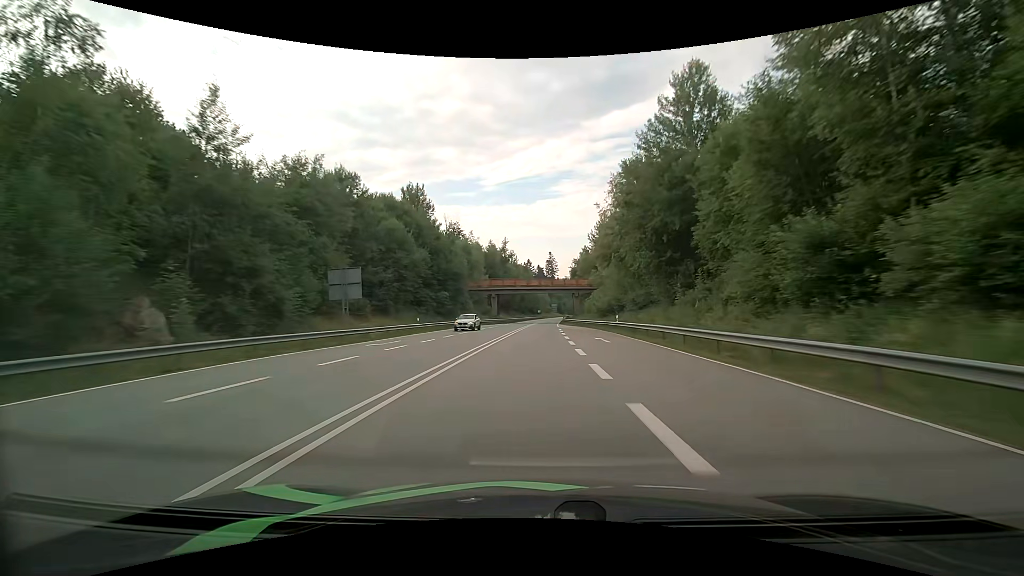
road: primary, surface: asphalt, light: Day
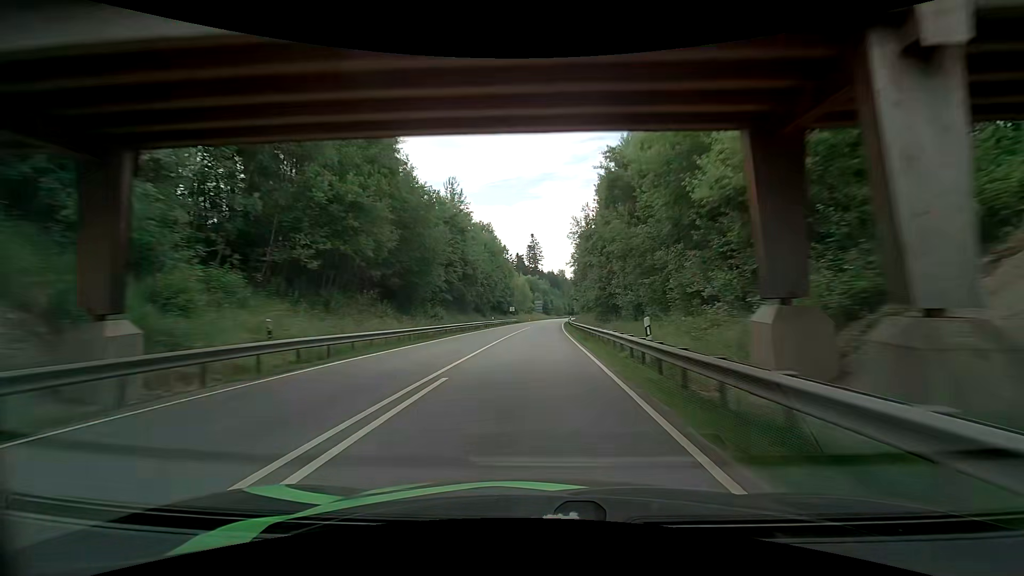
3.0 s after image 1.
(+1.6, +79.7) m; +2°
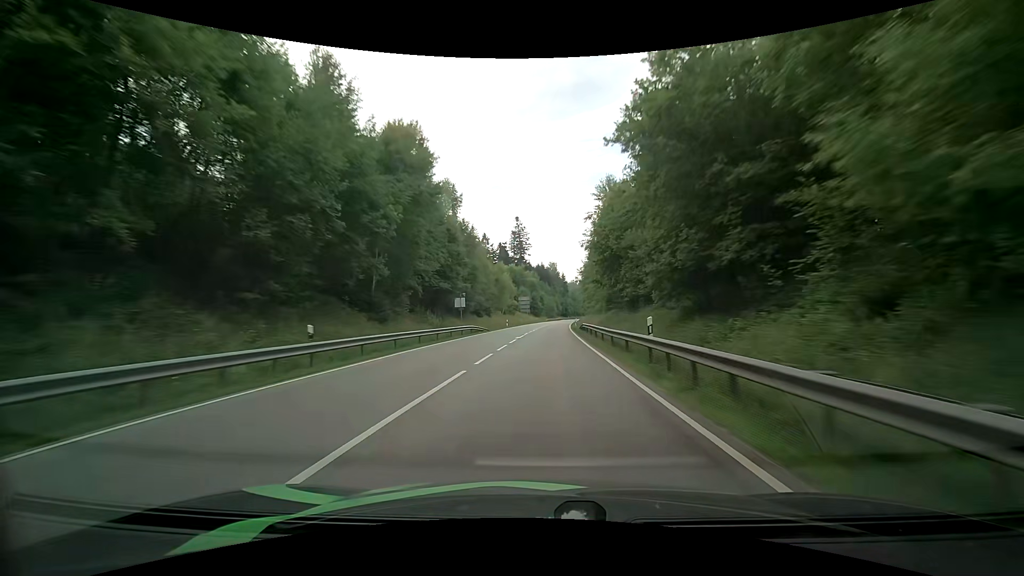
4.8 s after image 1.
(+0.2, +48.1) m; +1°
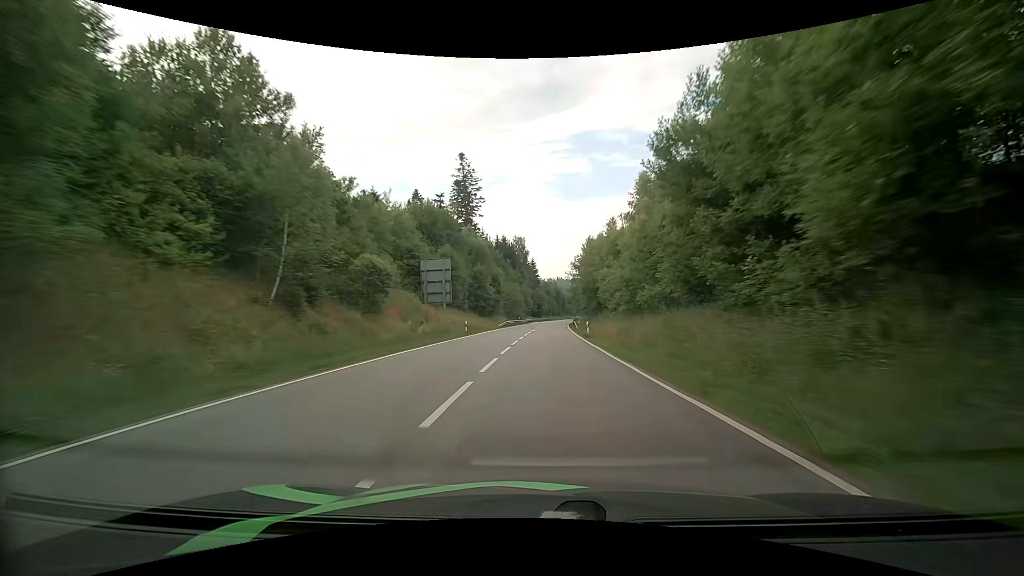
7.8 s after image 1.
(+2.2, +80.1) m; +4°
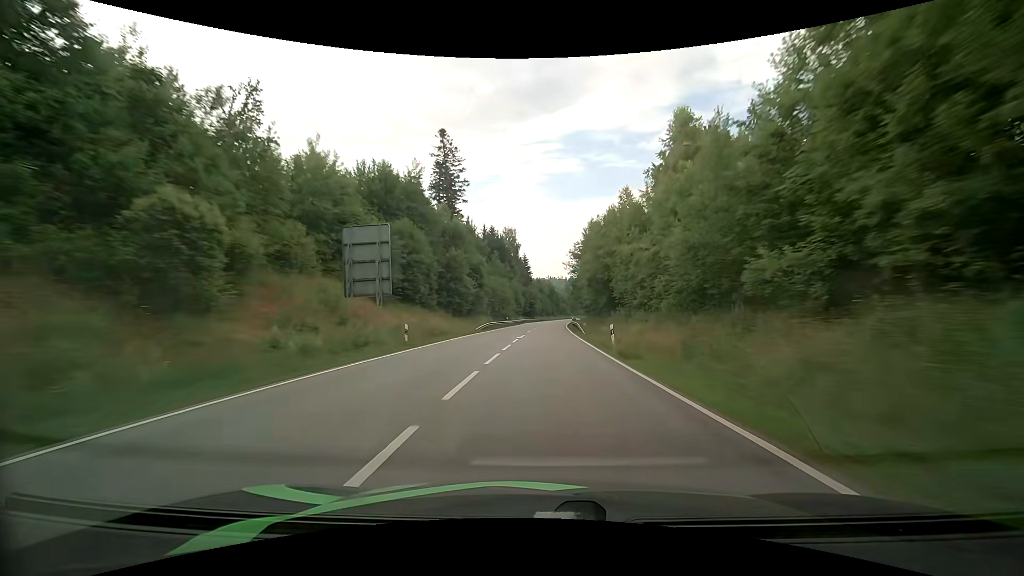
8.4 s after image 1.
(+0.1, +16.0) m; +1°
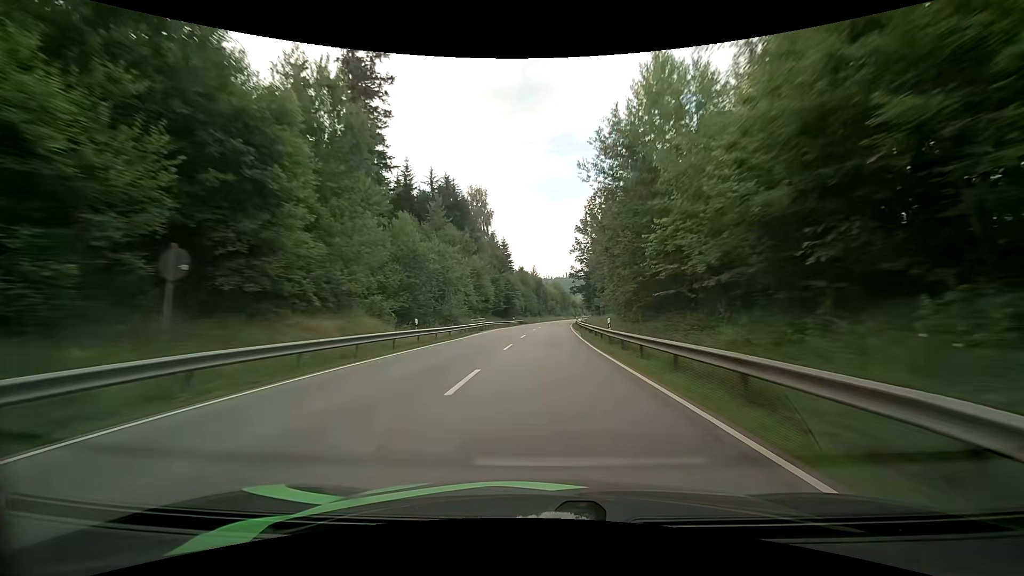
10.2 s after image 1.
(+0.7, +48.0) m; +2°
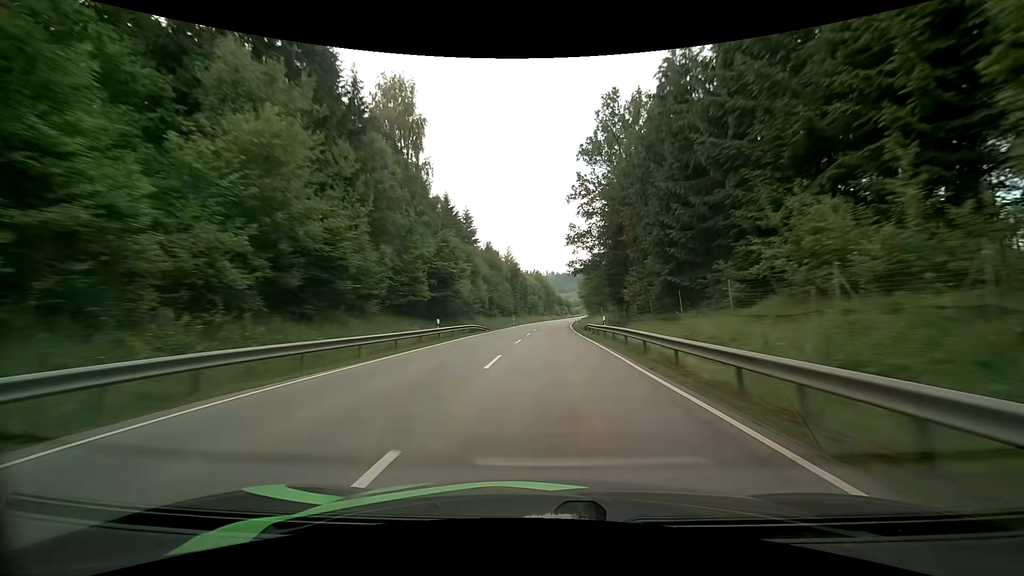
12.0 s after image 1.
(+0.8, +47.5) m; +2°
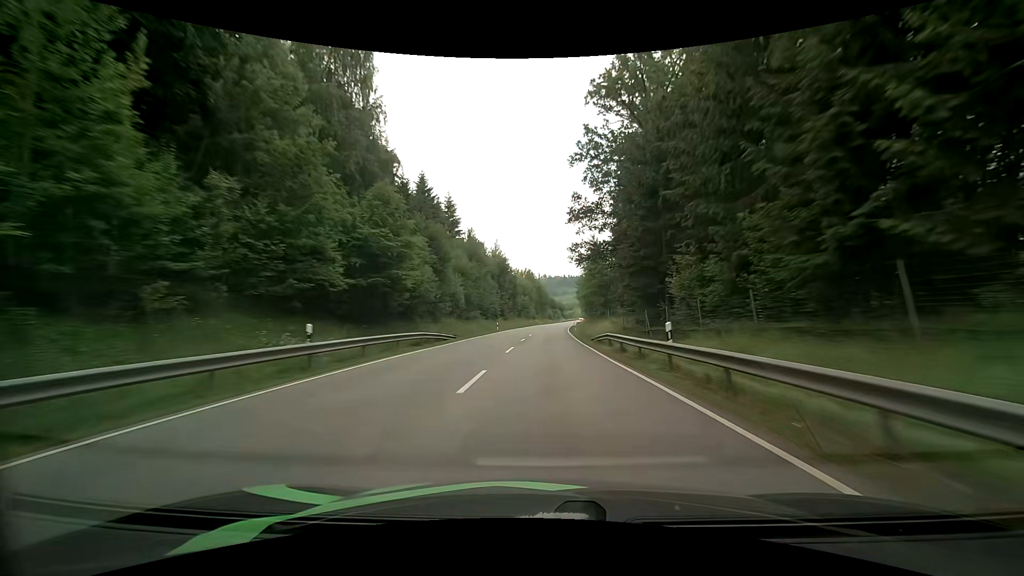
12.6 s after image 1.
(+0.1, +15.7) m; +1°
